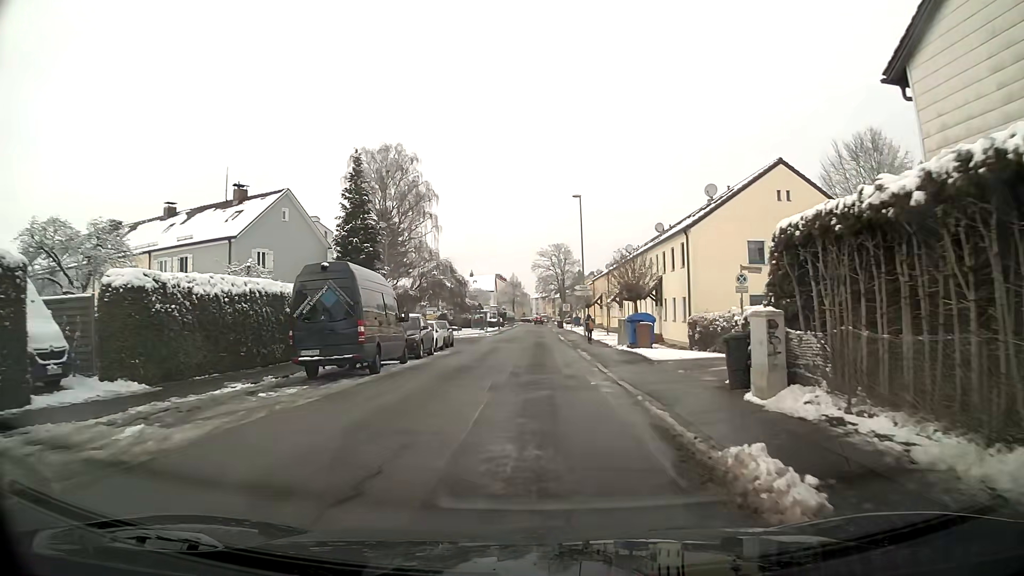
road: residential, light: Day
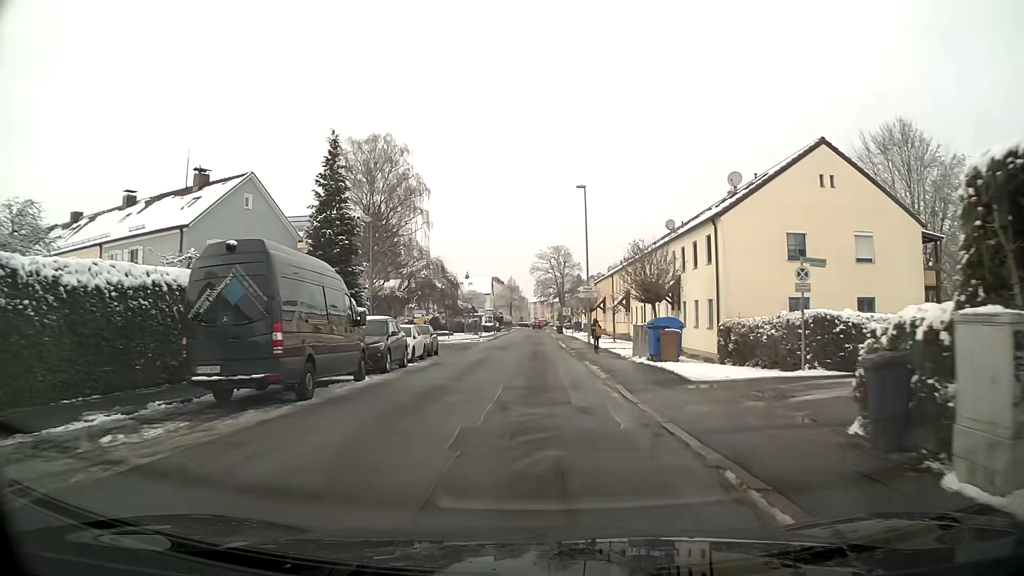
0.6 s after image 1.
(0.0, +5.3) m; 0°
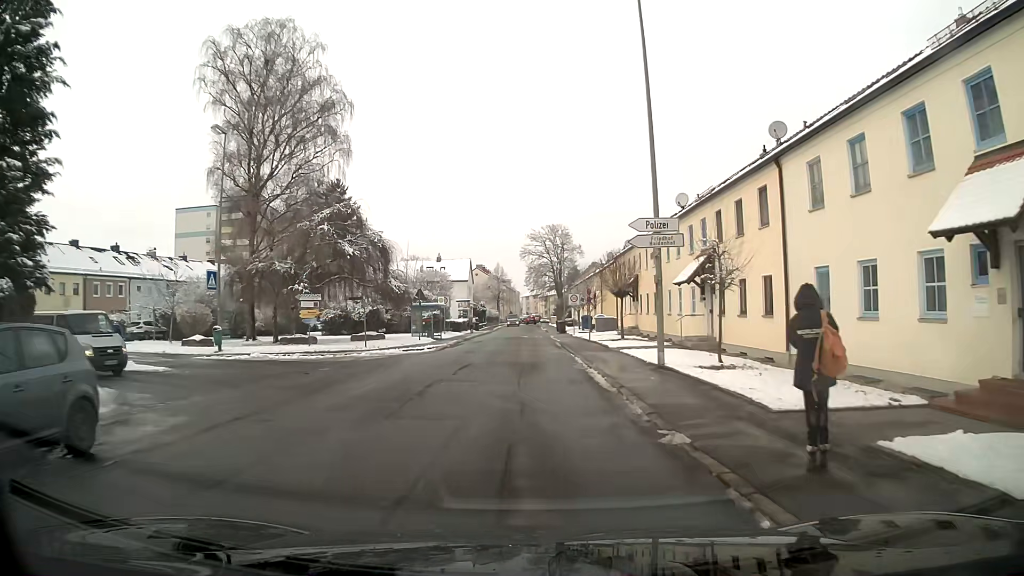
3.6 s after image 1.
(+0.3, +26.9) m; 0°
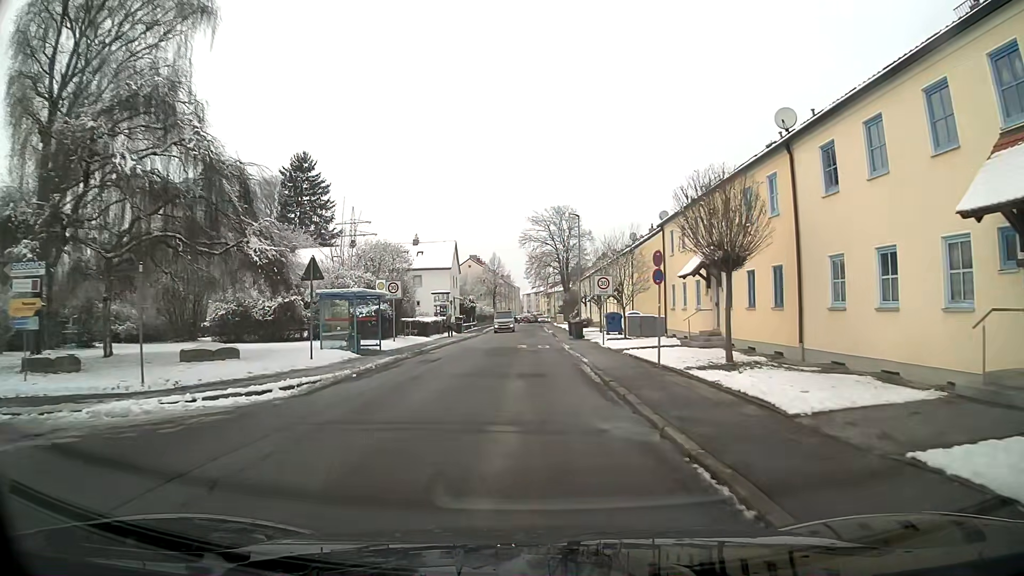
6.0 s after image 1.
(0.0, +19.4) m; 0°
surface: asphalt
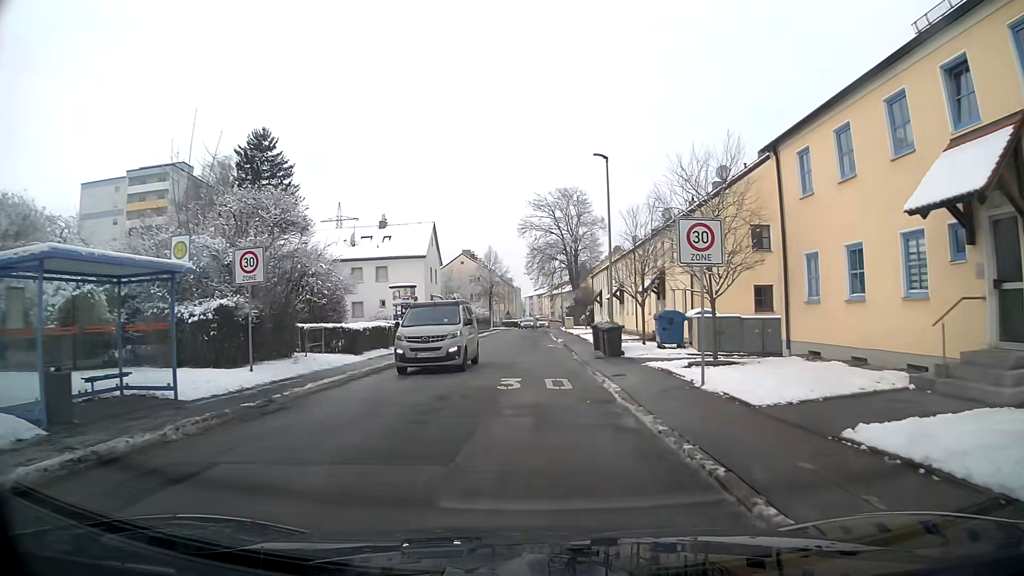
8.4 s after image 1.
(-0.1, +17.1) m; 0°
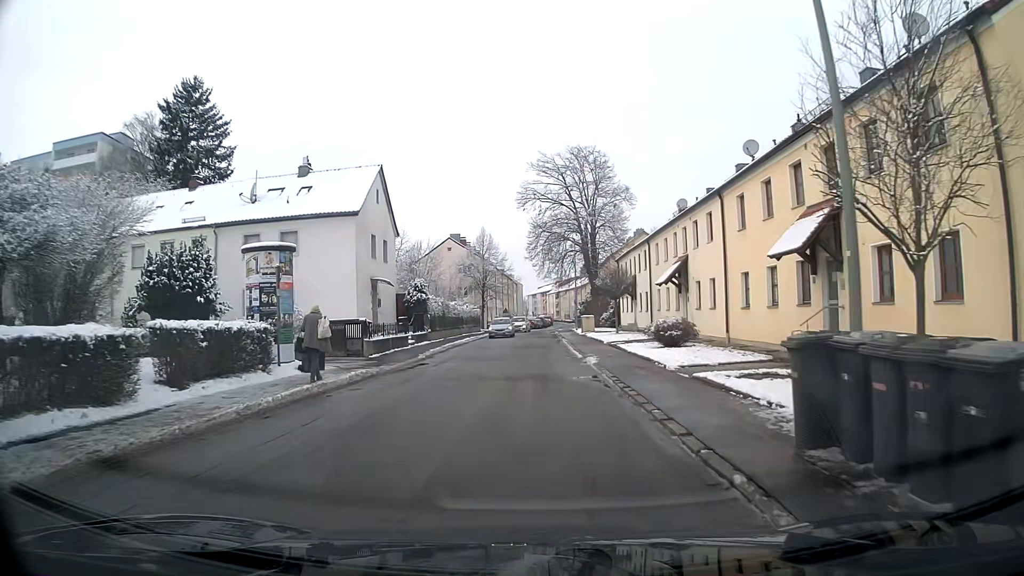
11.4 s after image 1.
(-0.2, +21.0) m; 0°
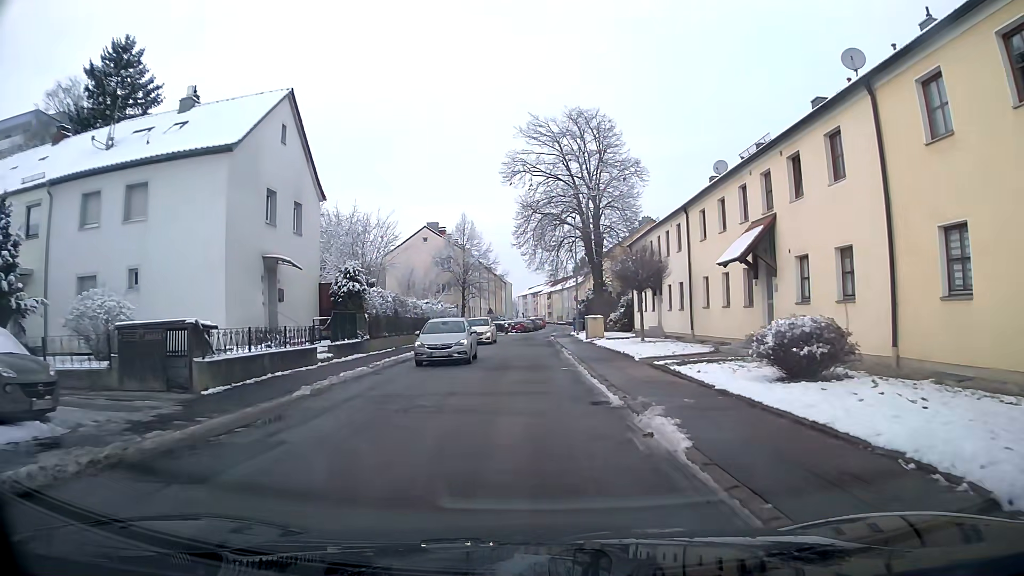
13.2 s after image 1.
(+0.1, +12.9) m; +1°
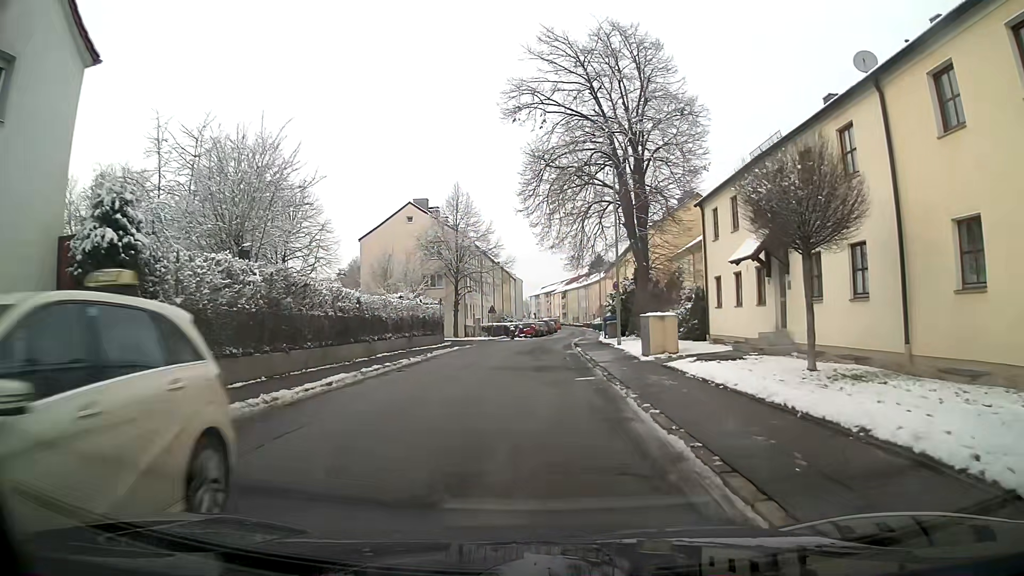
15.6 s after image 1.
(-0.1, +16.7) m; -1°
(0, +10) (0, +20) (0, +30) (+1, +40) (+2, +50) (+3, +60) (+4, +70) (+5, +80) (+5, +90) (+6, +100) m
